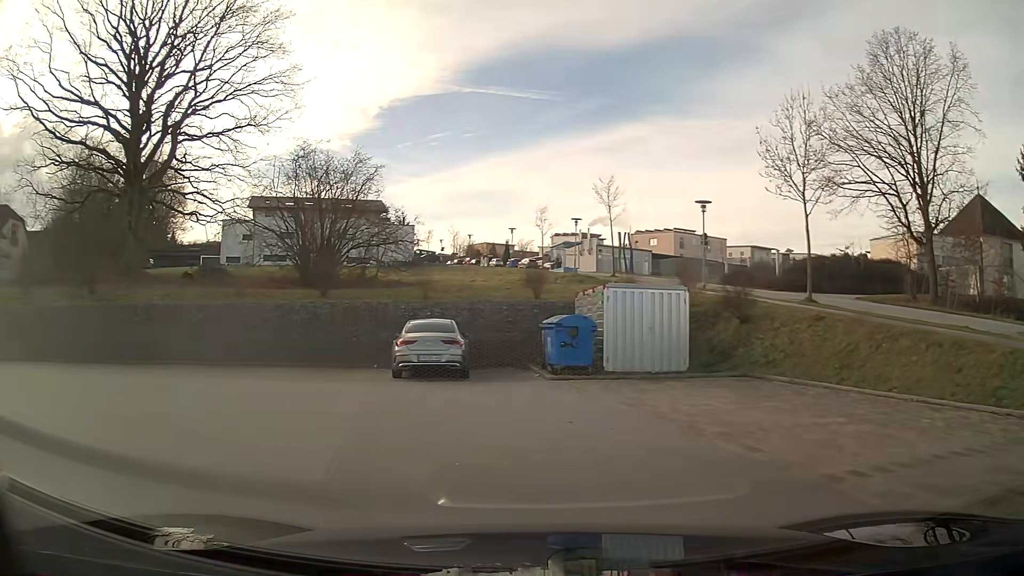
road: secondary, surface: asphalt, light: Day
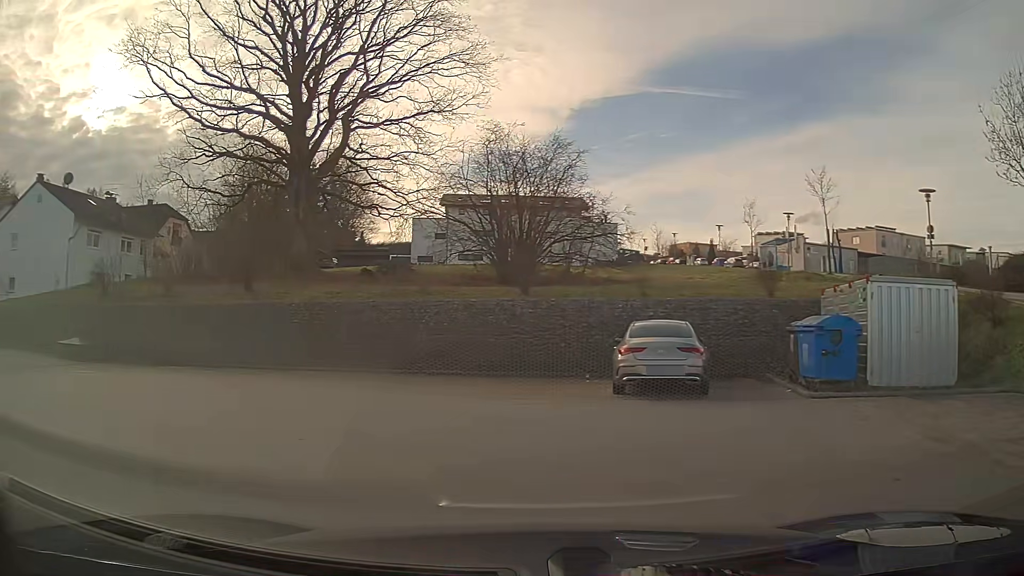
(-0.5, +3.3) m; -17°
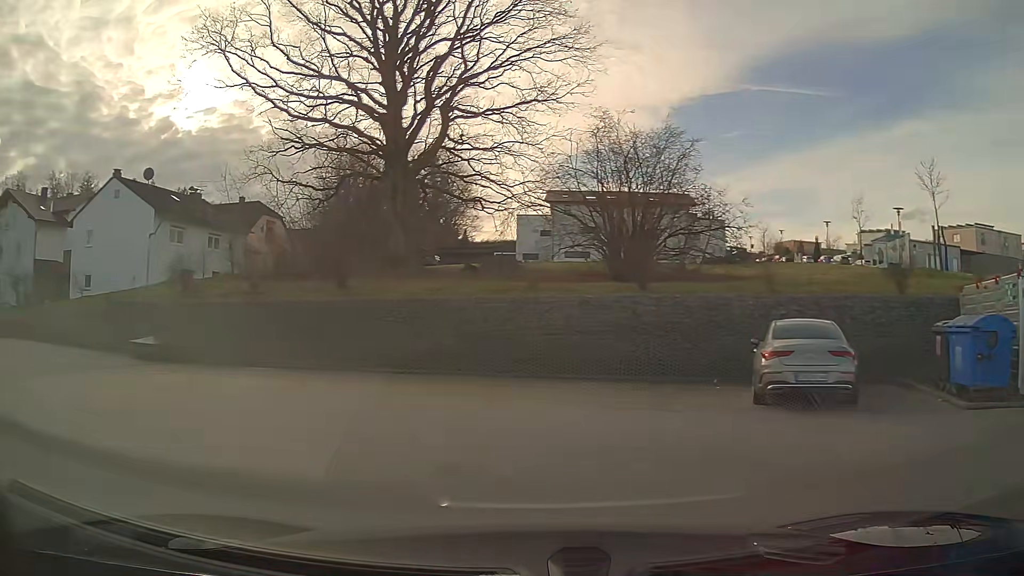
(-0.1, +1.8) m; -9°
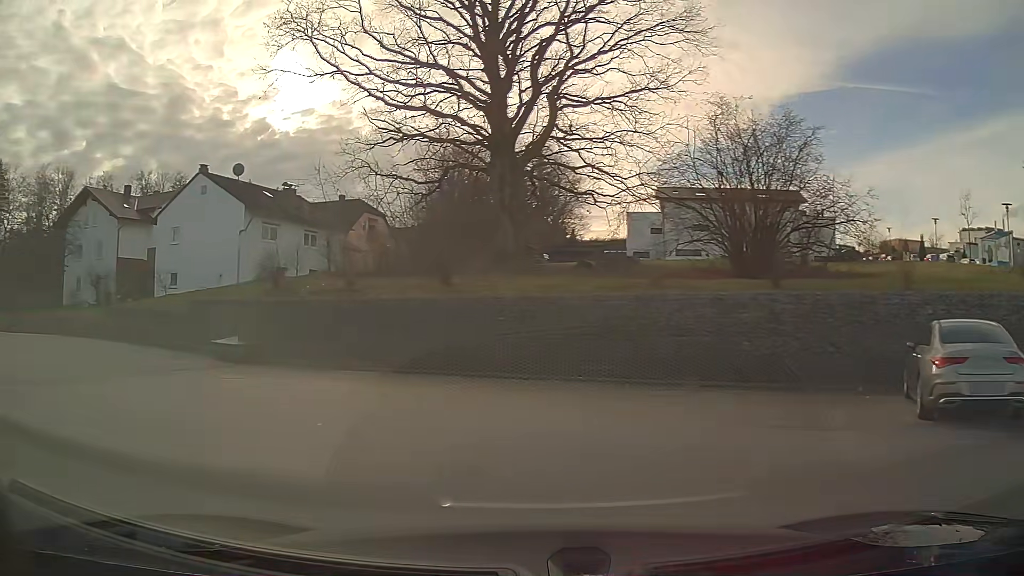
(-0.1, +1.8) m; -9°
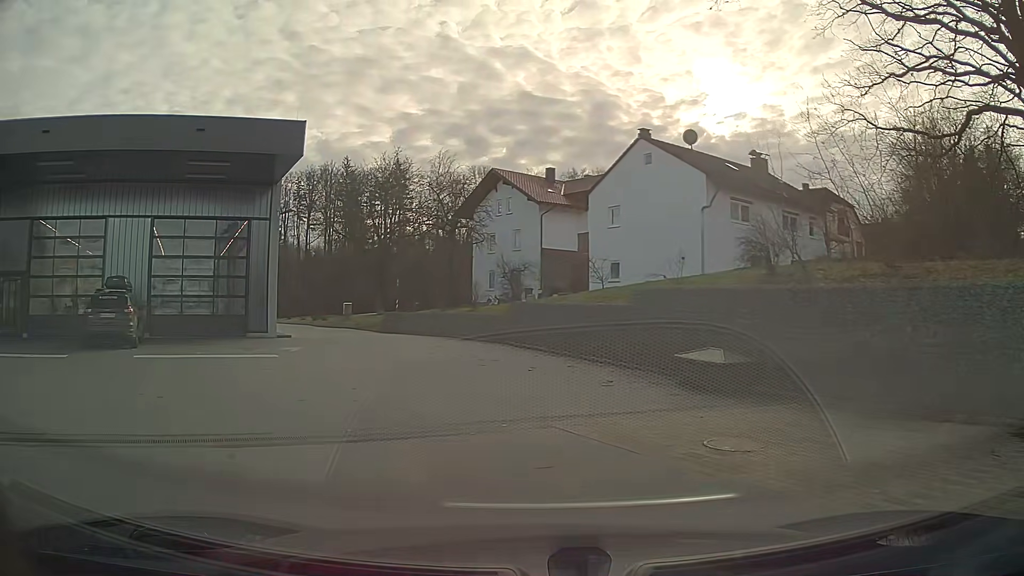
(-3.4, +8.8) m; -36°
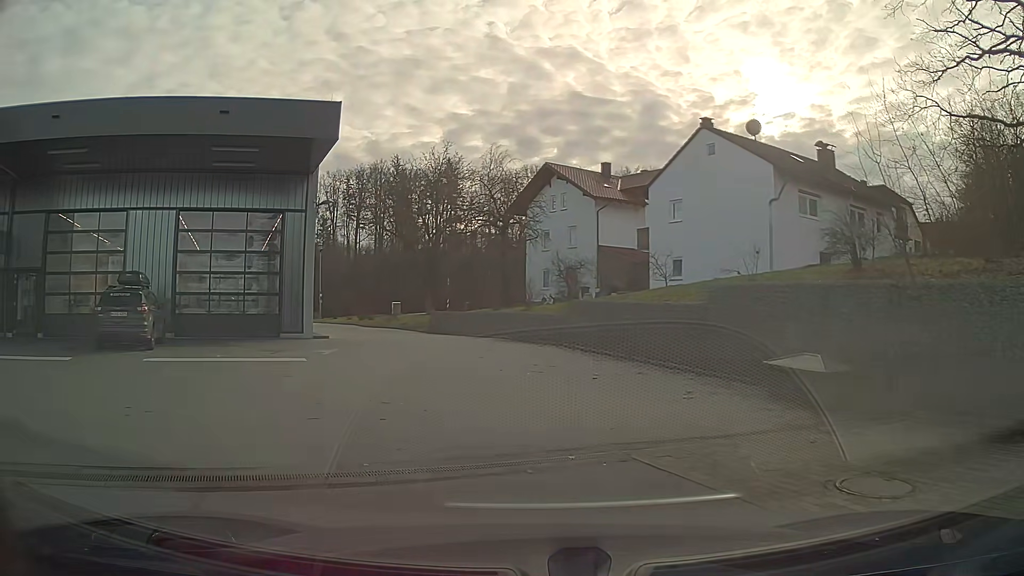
(-0.1, +2.1) m; -4°
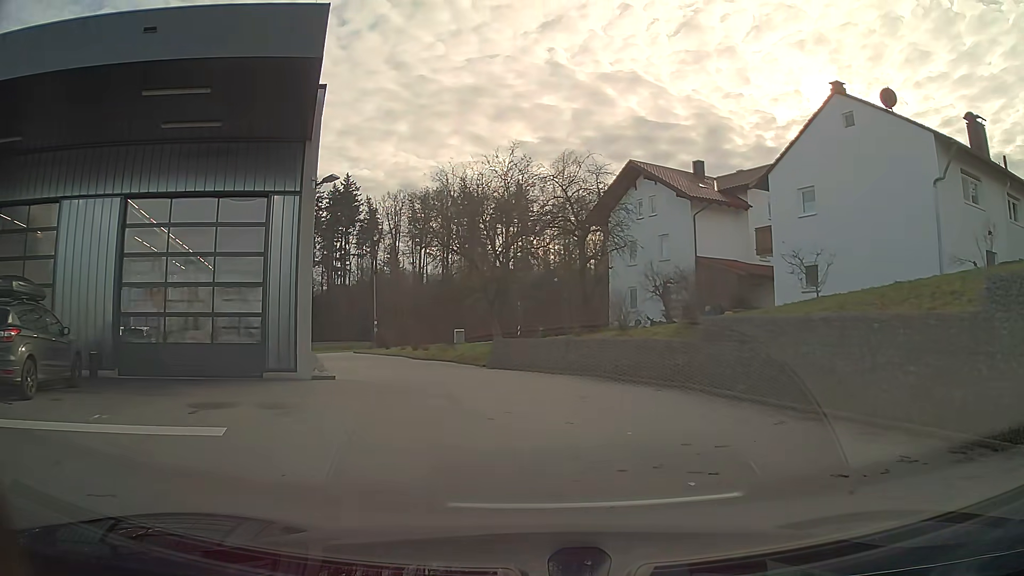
(-0.4, +8.1) m; -5°
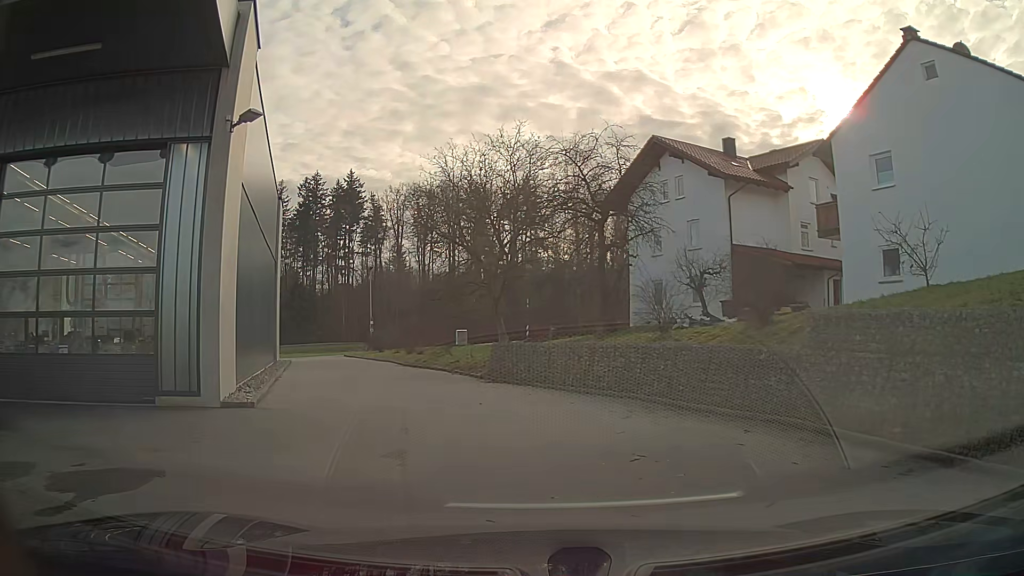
(-0.1, +5.5) m; -1°
(-1, +10) (-4, +20) (-7, +29) (-11, +38) (-15, +47) (-22, +53) (-32, +52) (-42, +49) (-51, +46) (-61, +43) m
